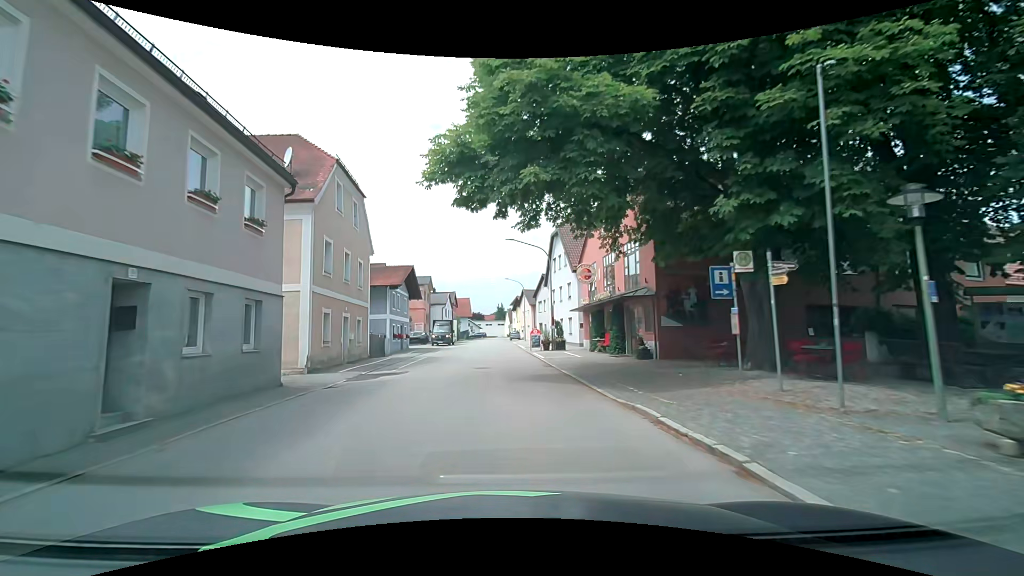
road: secondary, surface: asphalt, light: Day
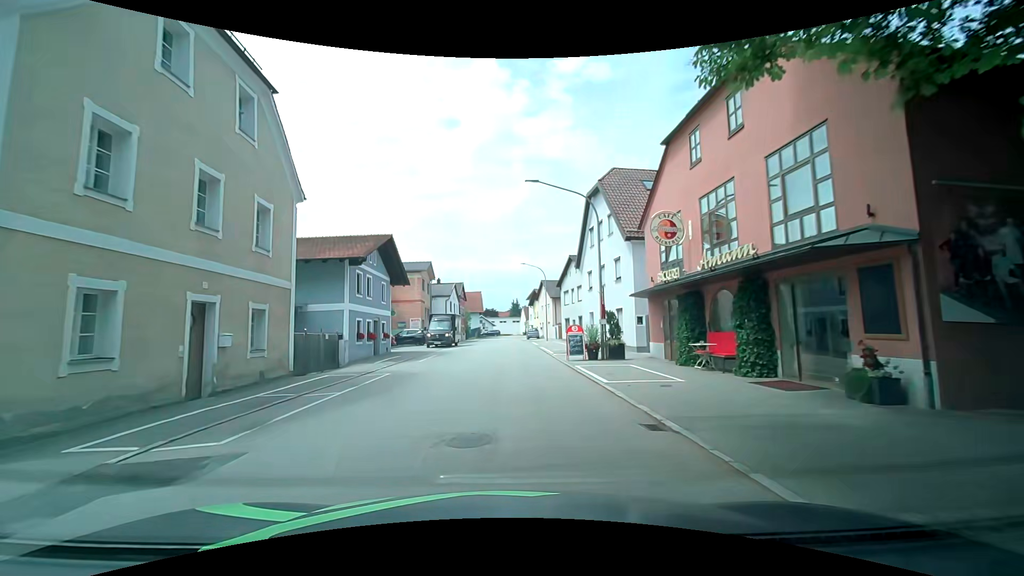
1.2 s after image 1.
(-0.2, +12.5) m; -1°
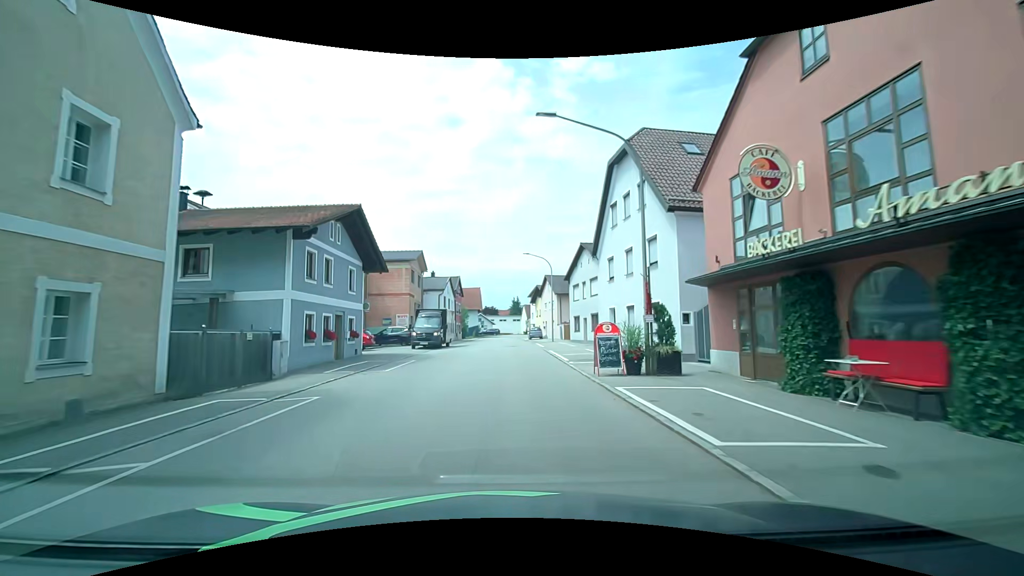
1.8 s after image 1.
(-0.1, +6.4) m; -2°
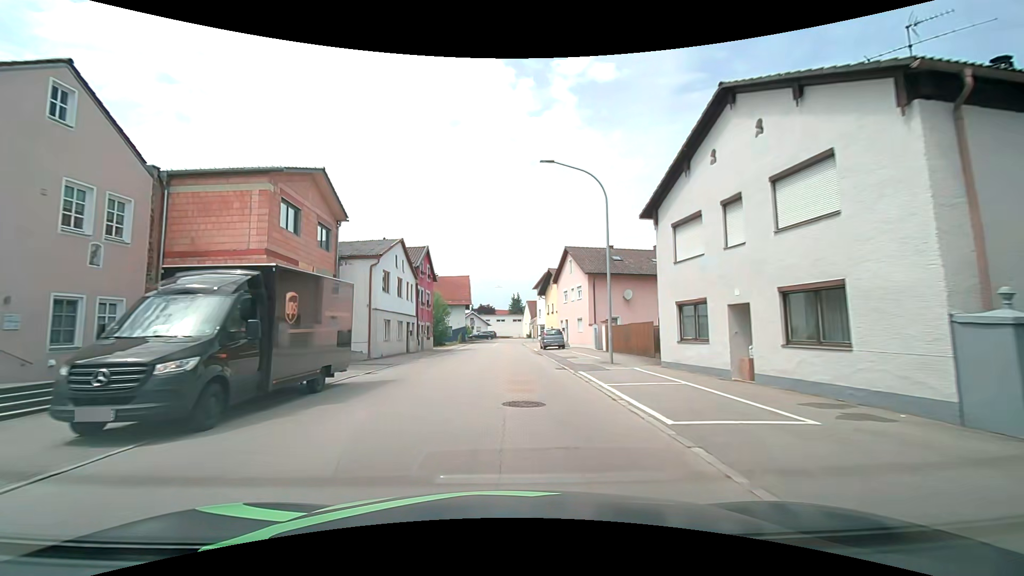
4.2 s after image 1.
(+0.8, +26.0) m; +1°
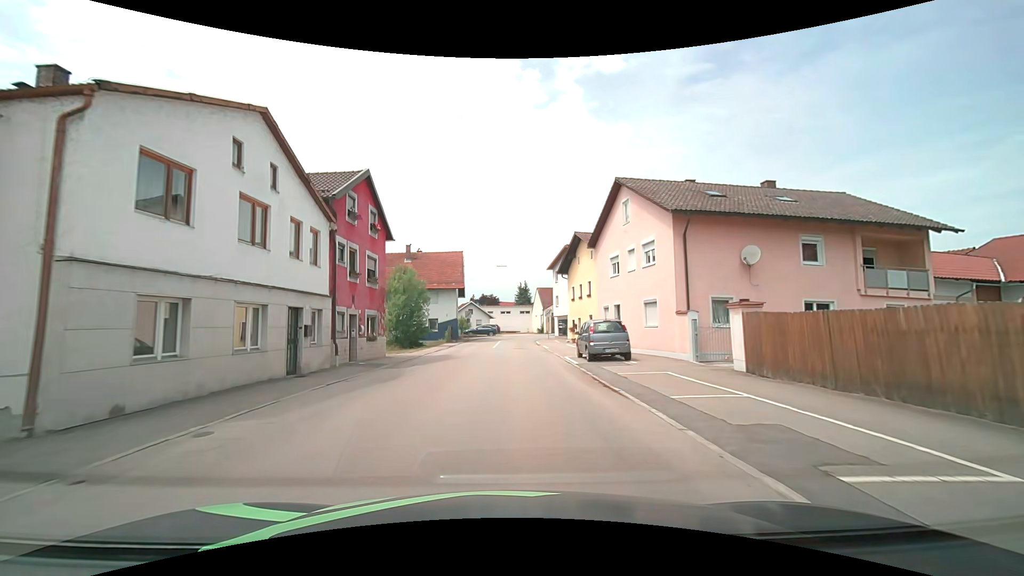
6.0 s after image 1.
(0.0, +18.9) m; 0°
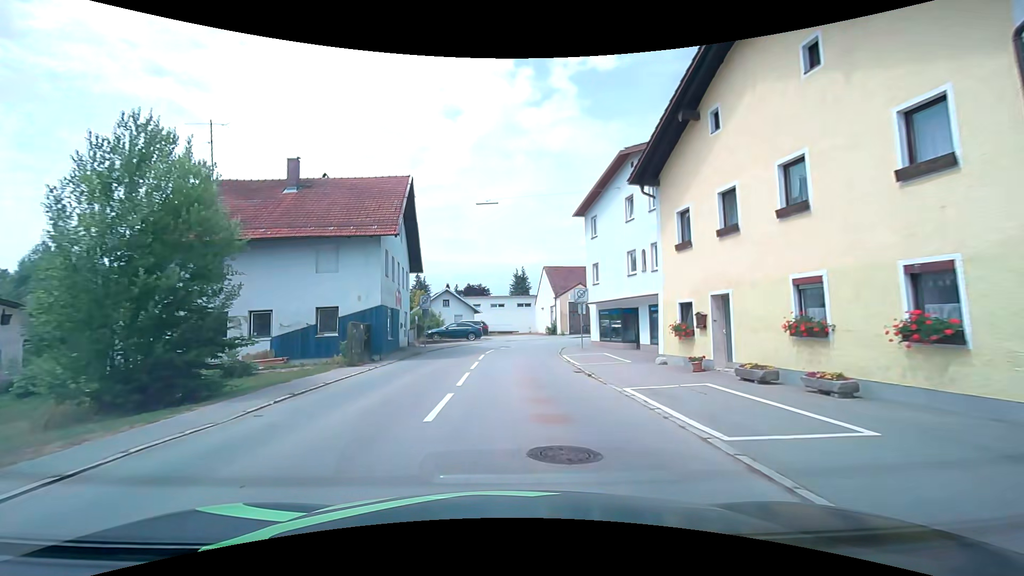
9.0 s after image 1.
(+0.1, +27.9) m; +2°
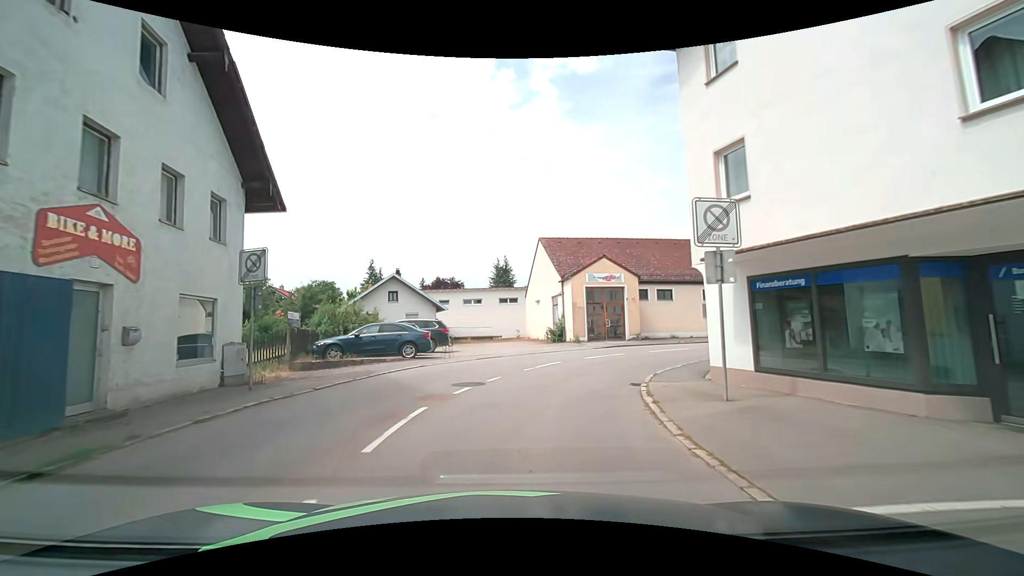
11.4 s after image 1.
(-0.1, +19.6) m; +1°
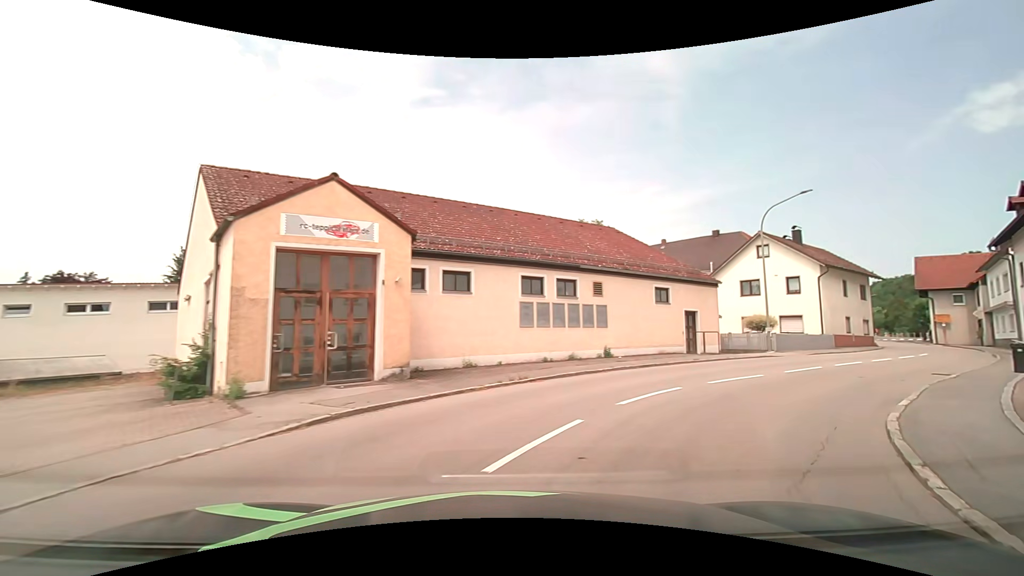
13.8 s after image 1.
(+2.7, +17.1) m; +27°
(+3, +9) (+10, +16) (+18, +22) (+26, +29) (+32, +36) (+38, +45) (+41, +54) (+39, +64) (+34, +72) (+28, +80) m
